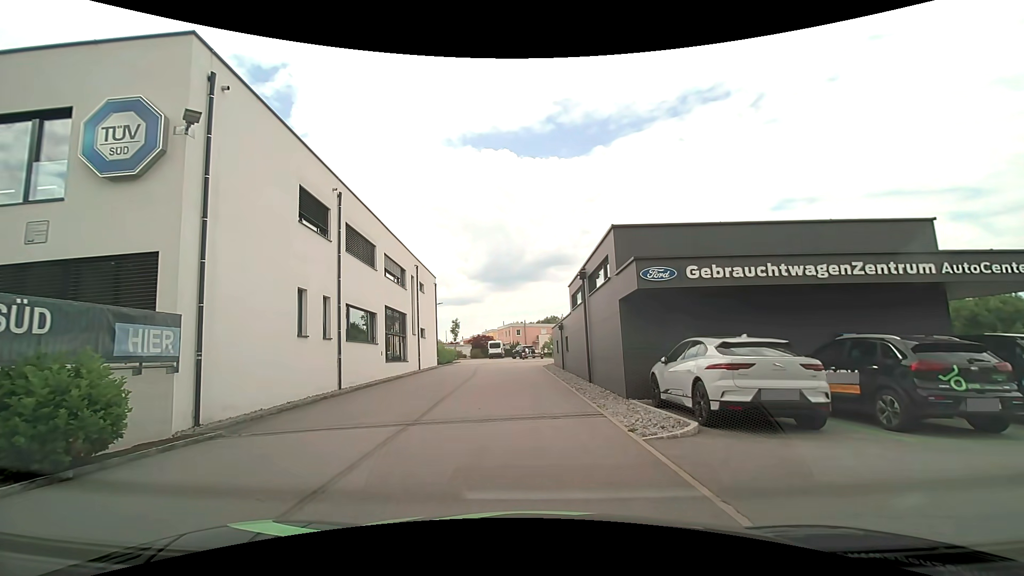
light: Day
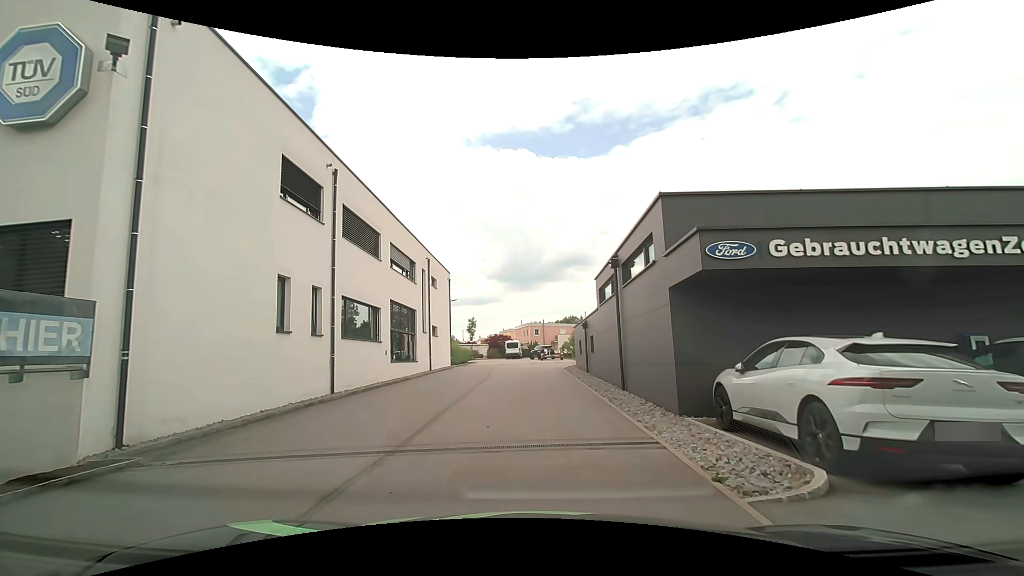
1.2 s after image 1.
(0.0, +2.8) m; -1°
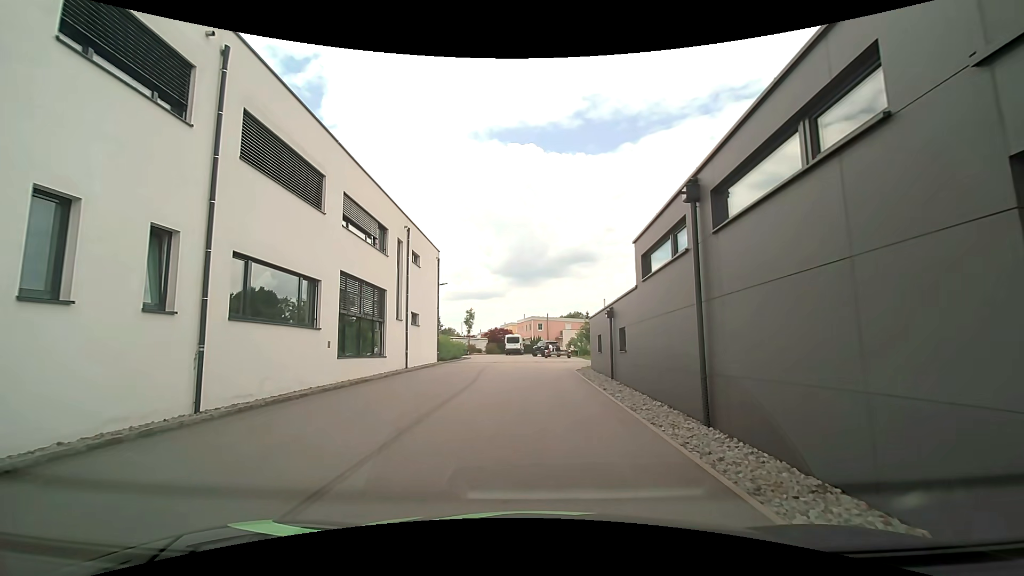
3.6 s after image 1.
(0.0, +7.1) m; +1°
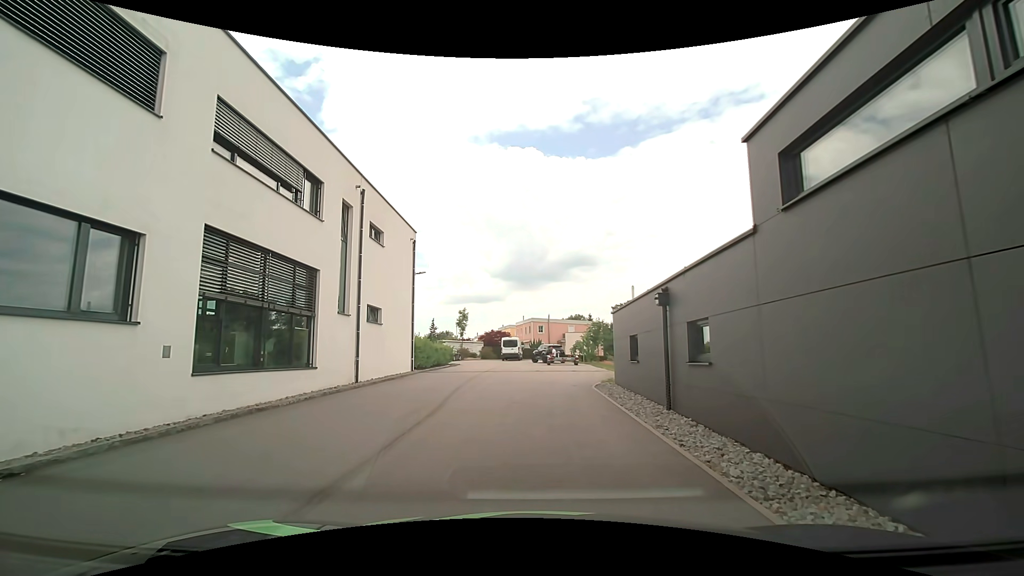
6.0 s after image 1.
(0.0, +7.3) m; -1°
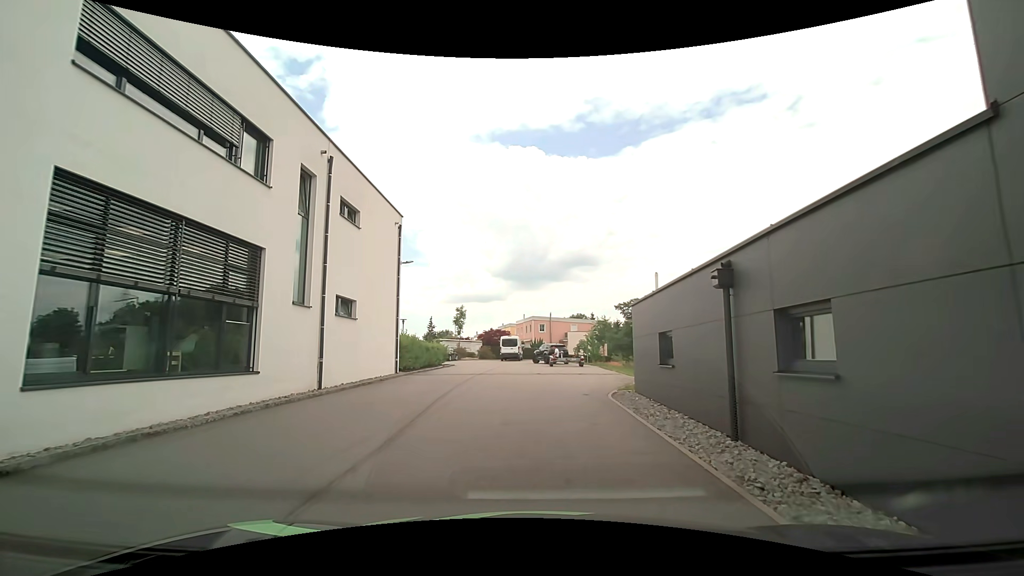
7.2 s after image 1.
(0.0, +3.3) m; 0°
